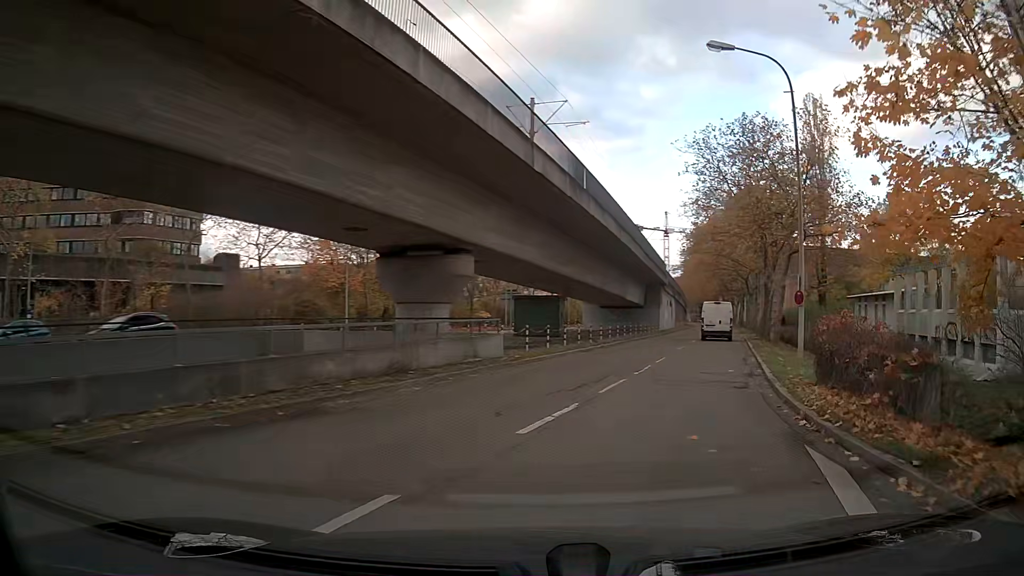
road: secondary_link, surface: asphalt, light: Day
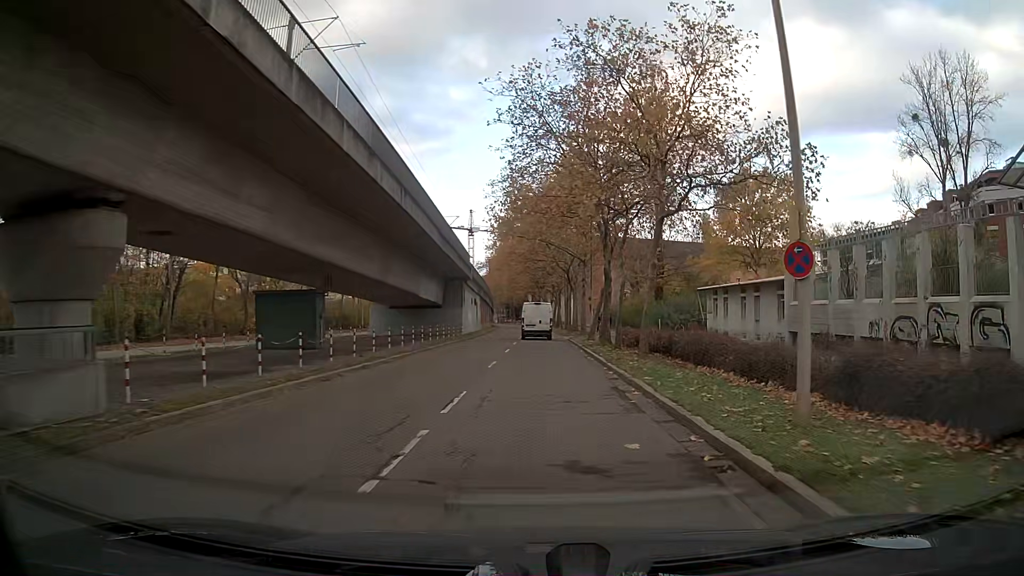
(+1.3, +11.4) m; +11°
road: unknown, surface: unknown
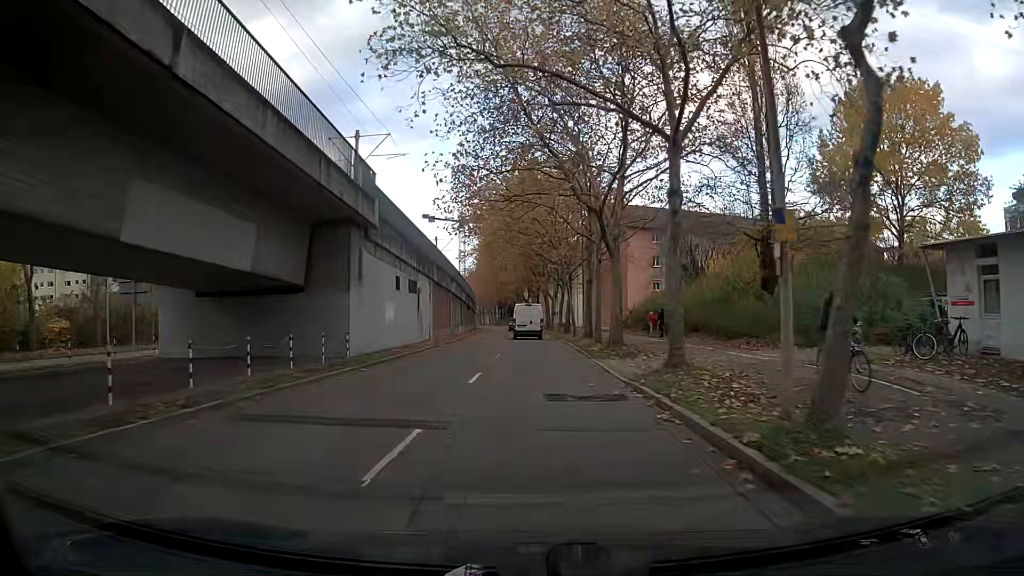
(+1.0, +31.8) m; +1°
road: tertiary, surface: asphalt
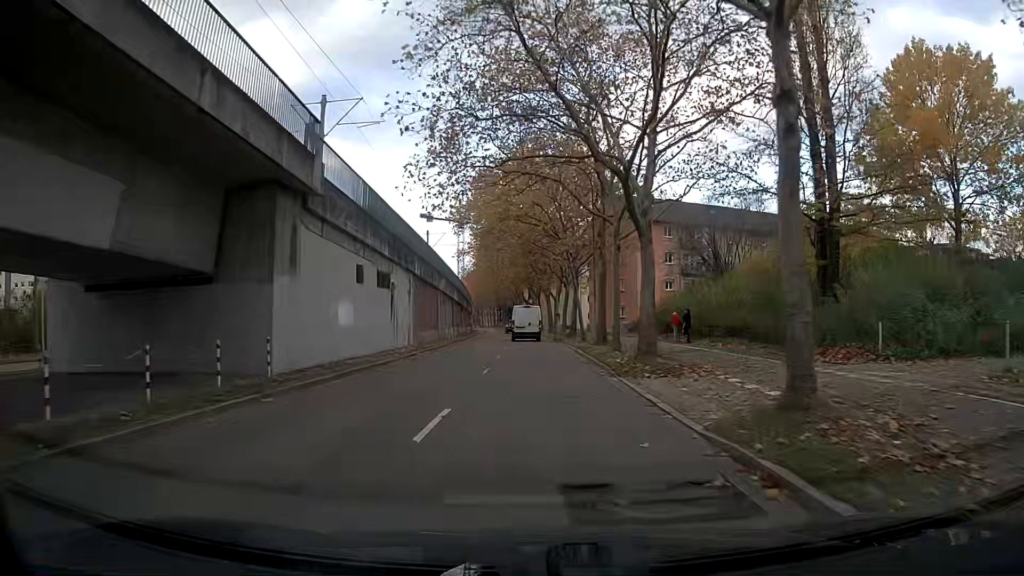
(0.0, +6.8) m; 0°
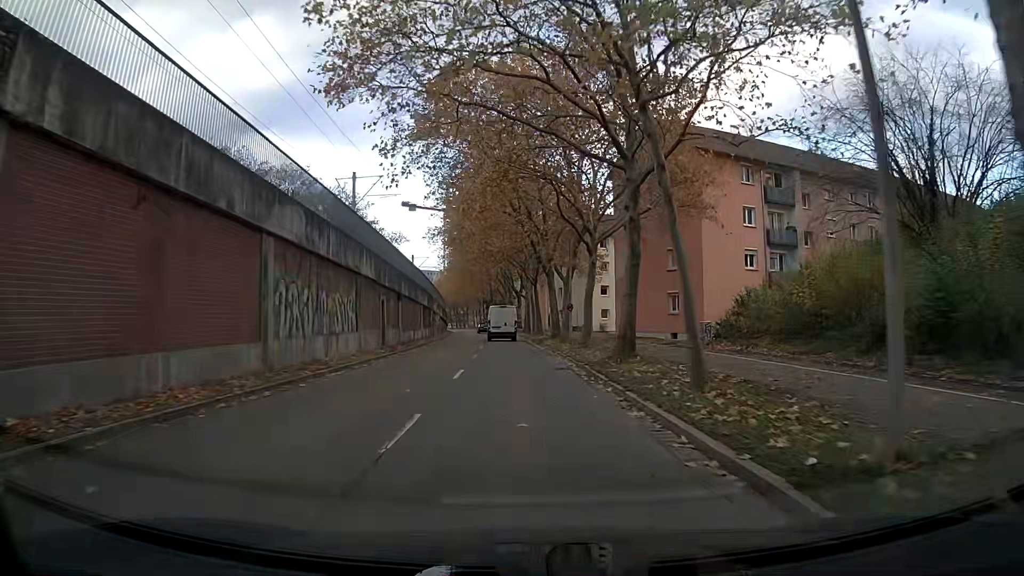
(+0.2, +28.1) m; 0°
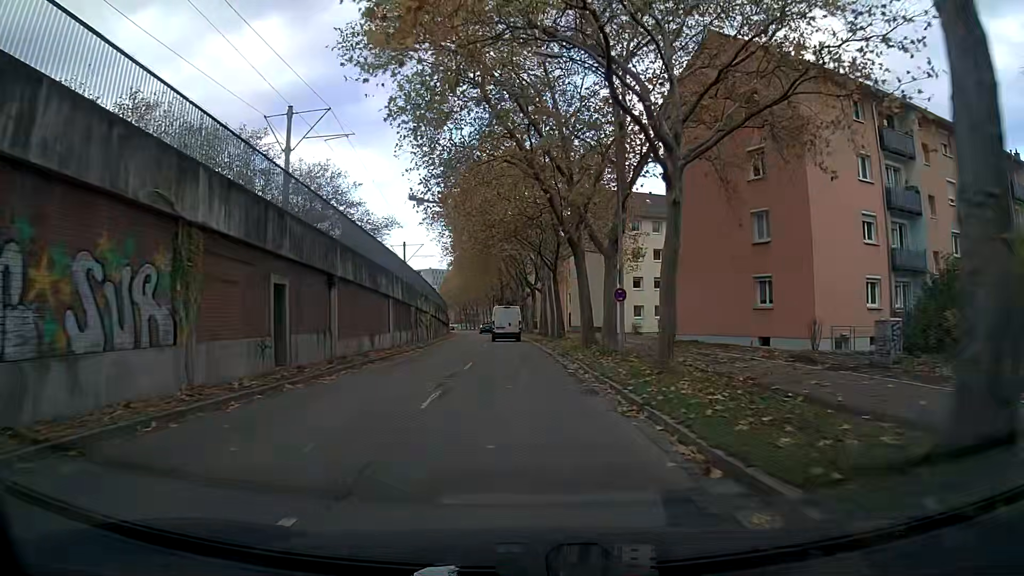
(-0.1, +14.5) m; -1°
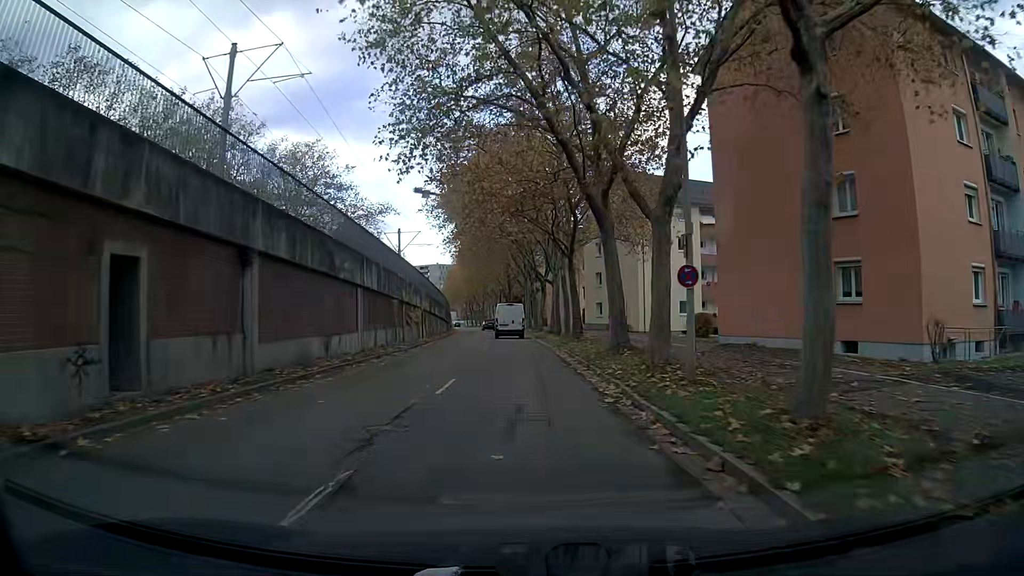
(0.0, +7.4) m; -1°
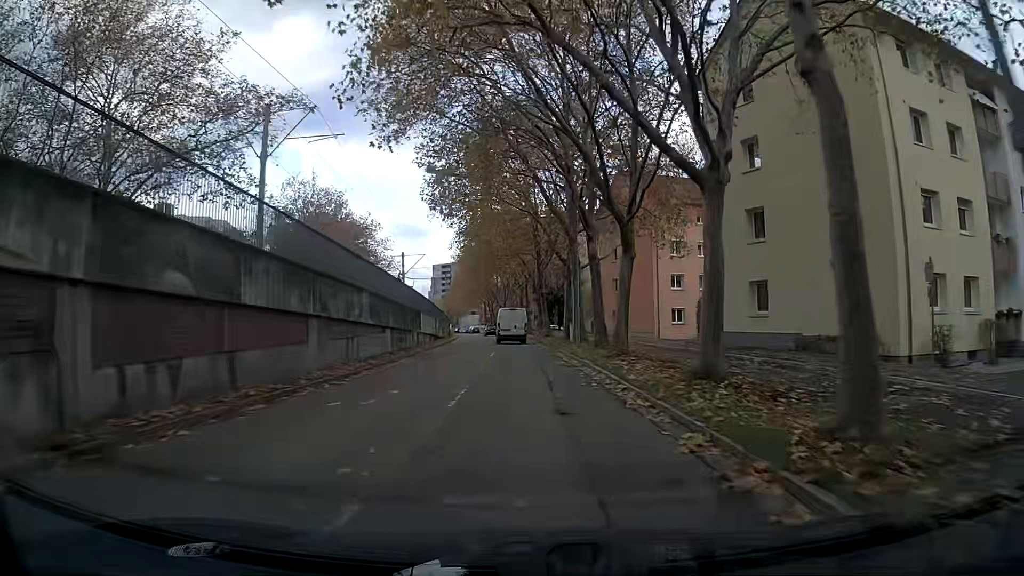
(-1.0, +37.8) m; -2°
(0, +10) (0, +20) (-1, +30) (-1, +40) (-2, +50) (-3, +60) (-4, +70) (-5, +80) (-6, +90) (-8, +100) m
